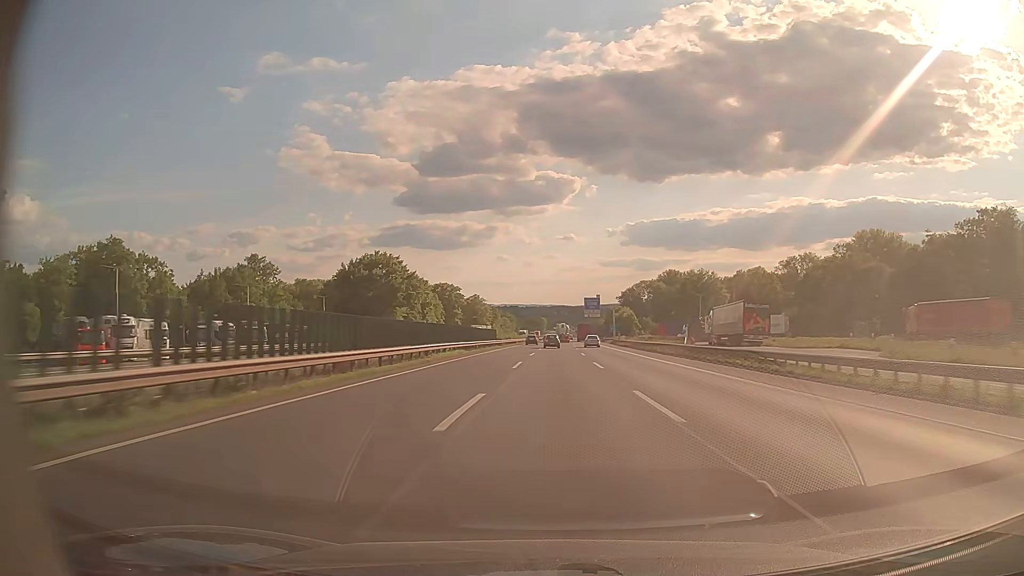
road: motorway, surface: asphalt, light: Day
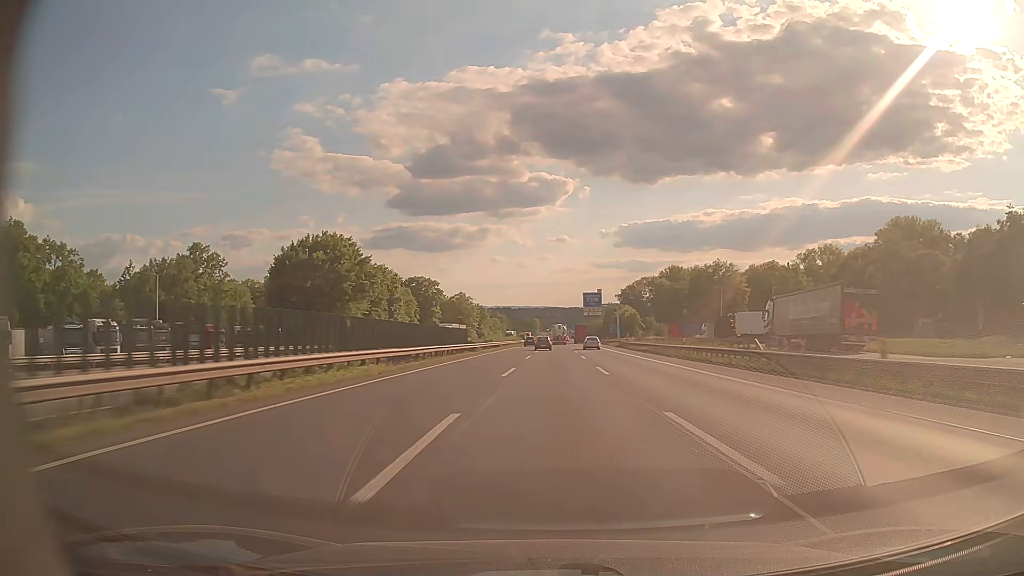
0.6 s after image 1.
(+0.1, +22.2) m; +1°
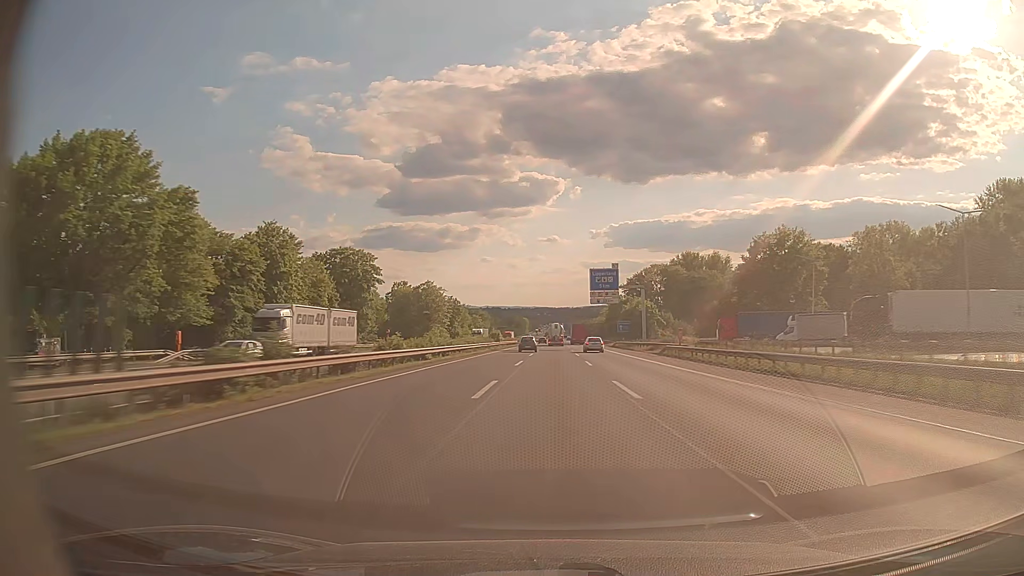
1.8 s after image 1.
(+0.3, +45.1) m; +1°
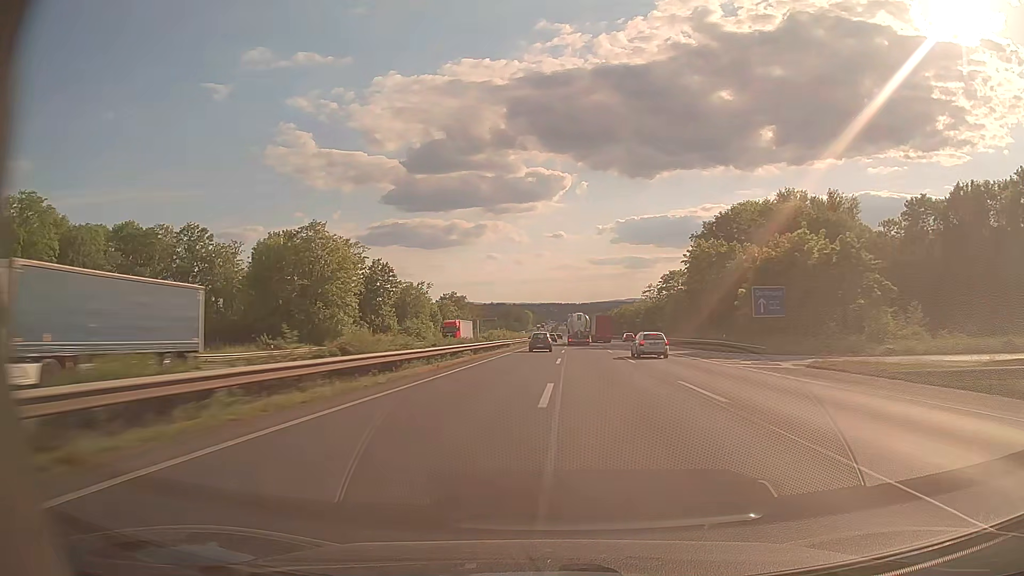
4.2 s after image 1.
(-0.1, +91.7) m; -1°
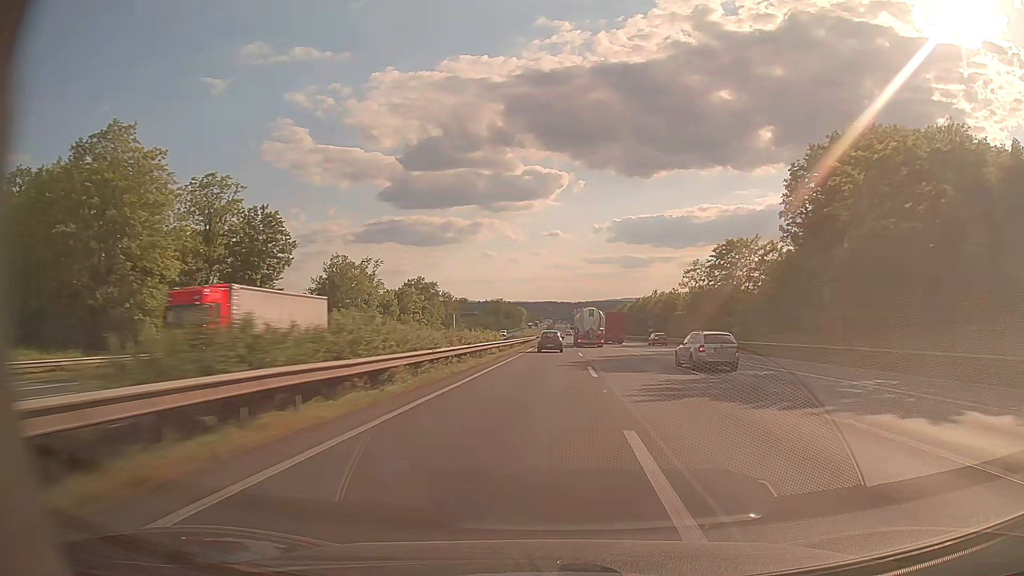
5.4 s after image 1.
(+0.2, +45.3) m; +1°
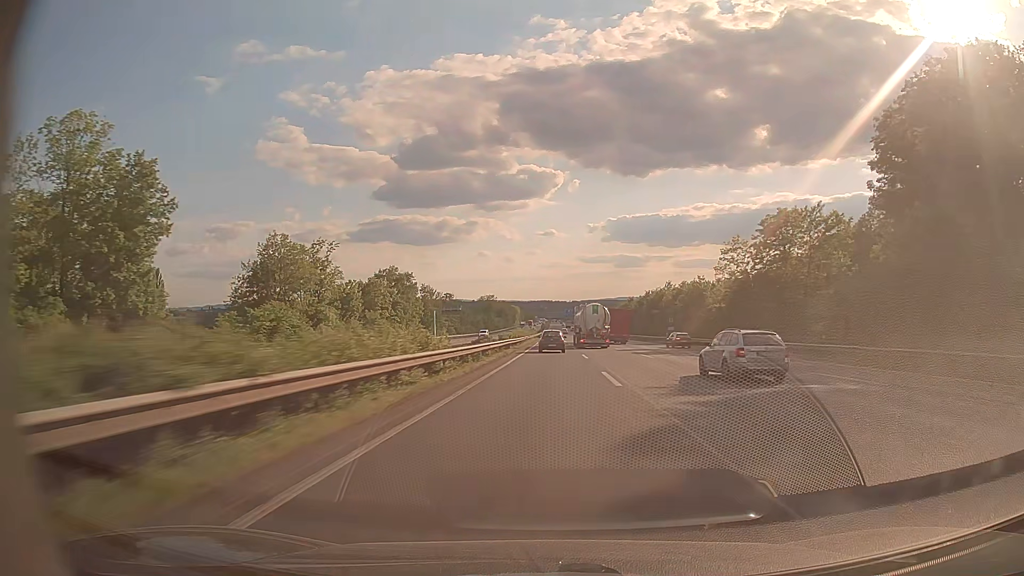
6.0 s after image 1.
(+0.1, +22.3) m; 0°
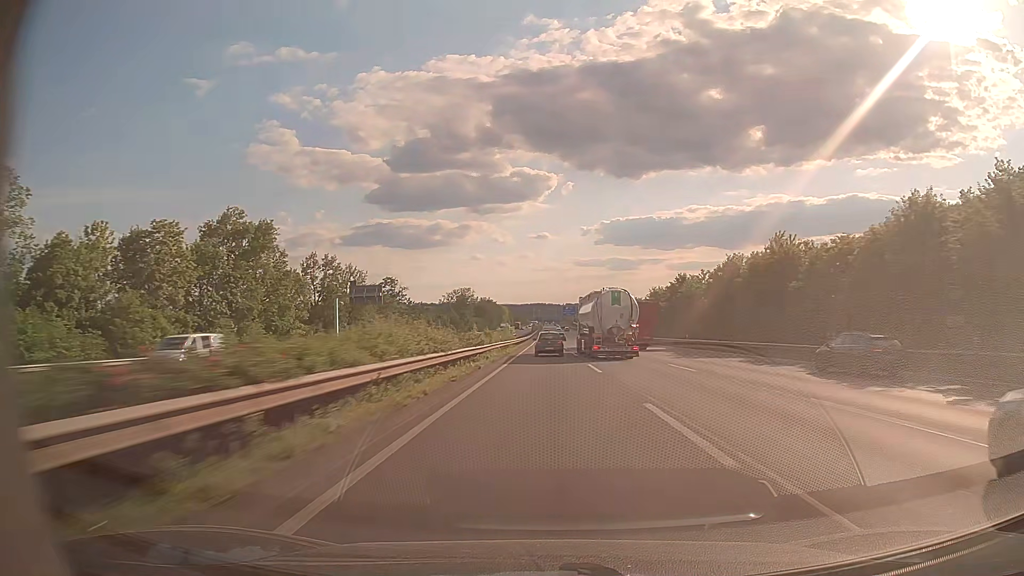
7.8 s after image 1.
(+0.5, +65.5) m; +1°
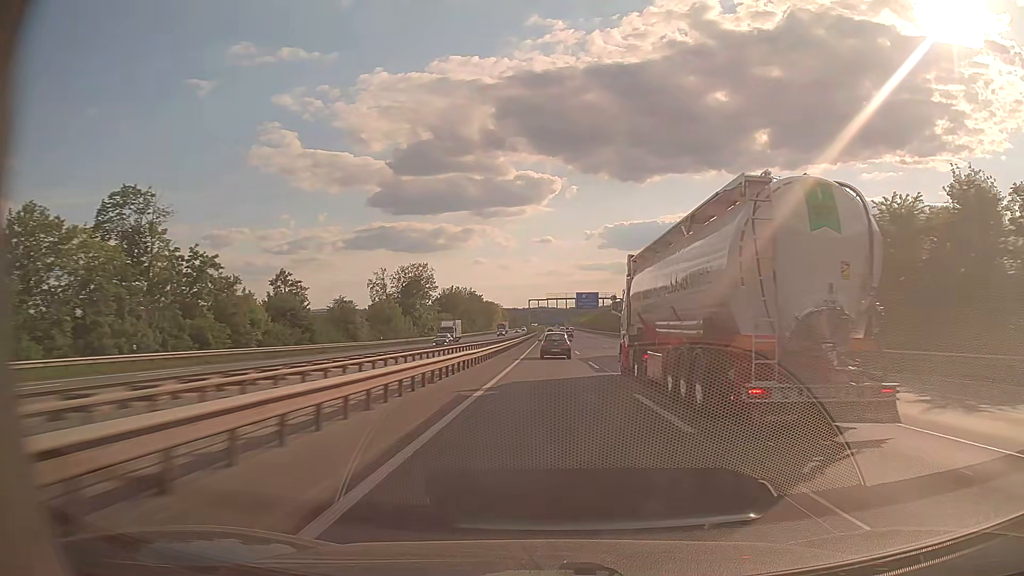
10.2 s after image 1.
(-0.6, +86.5) m; -1°
(0, +10) (0, +20) (0, +30) (0, +40) (0, +50) (0, +60) (0, +70) (0, +80) (0, +90) (0, +100) m
